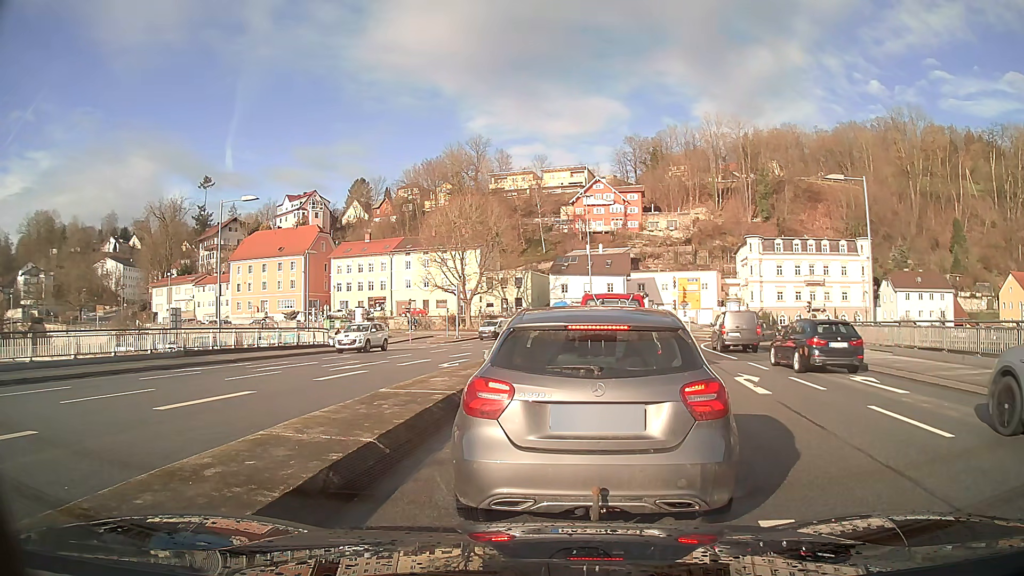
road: primary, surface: asphalt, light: Day
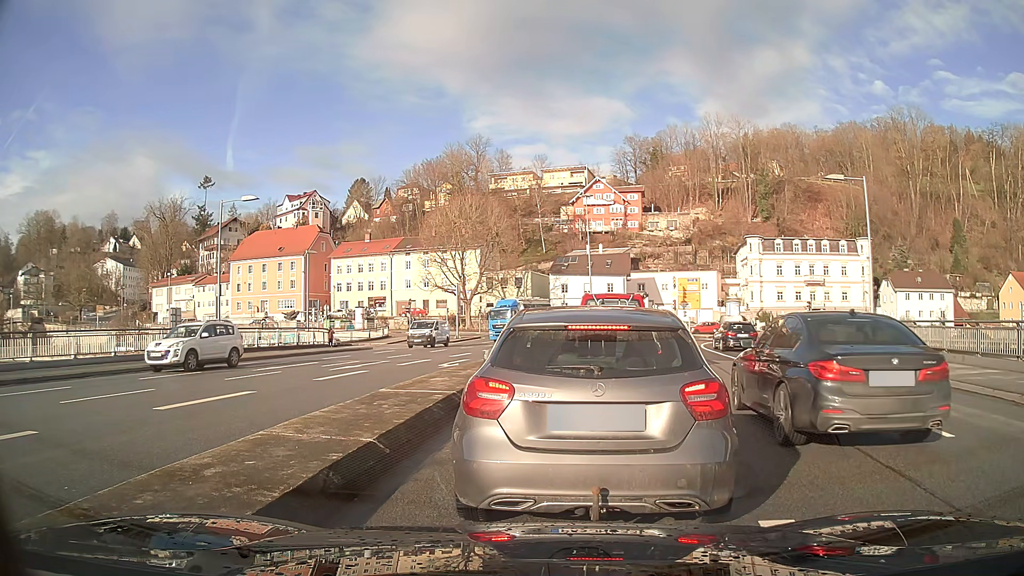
(0.0, 0.0) m; 0°
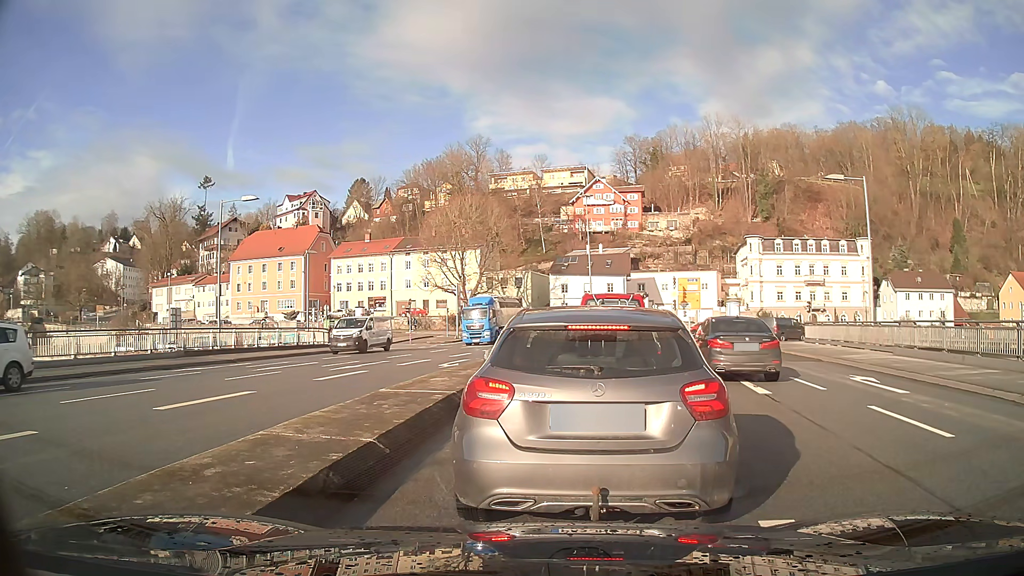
(0.0, 0.0) m; 0°
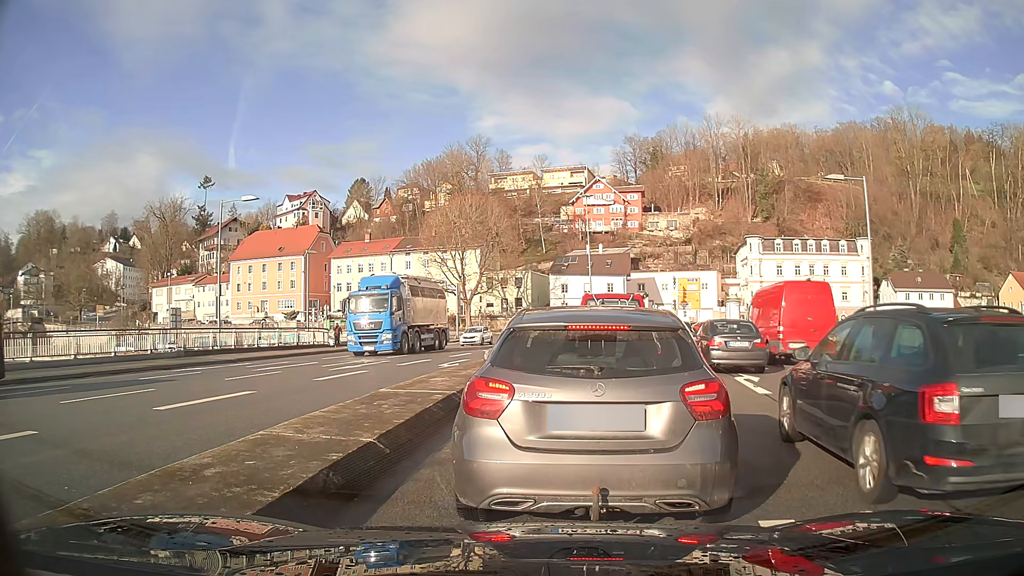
(0.0, 0.0) m; 0°
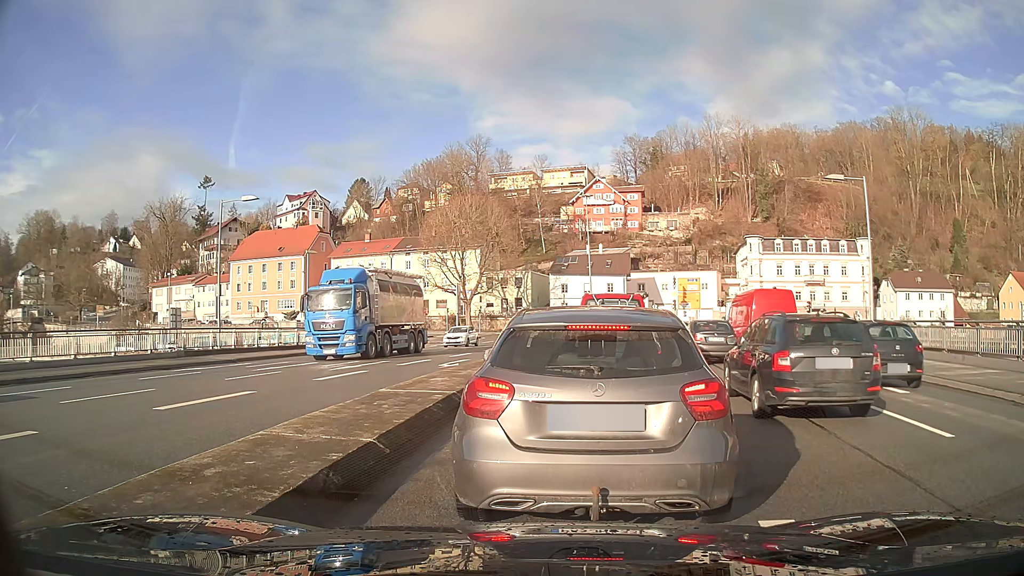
(0.0, 0.0) m; 0°
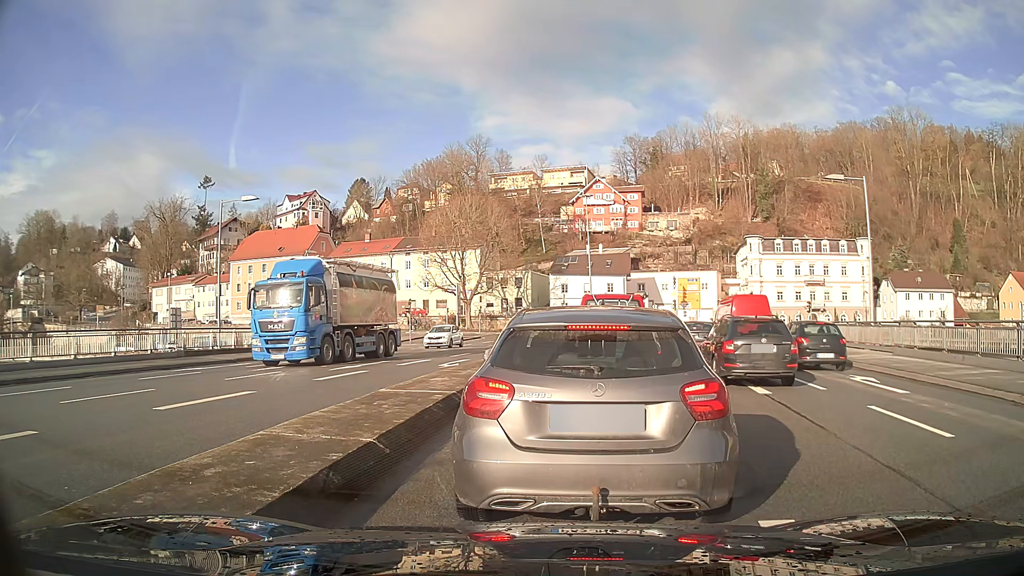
(0.0, 0.0) m; 0°
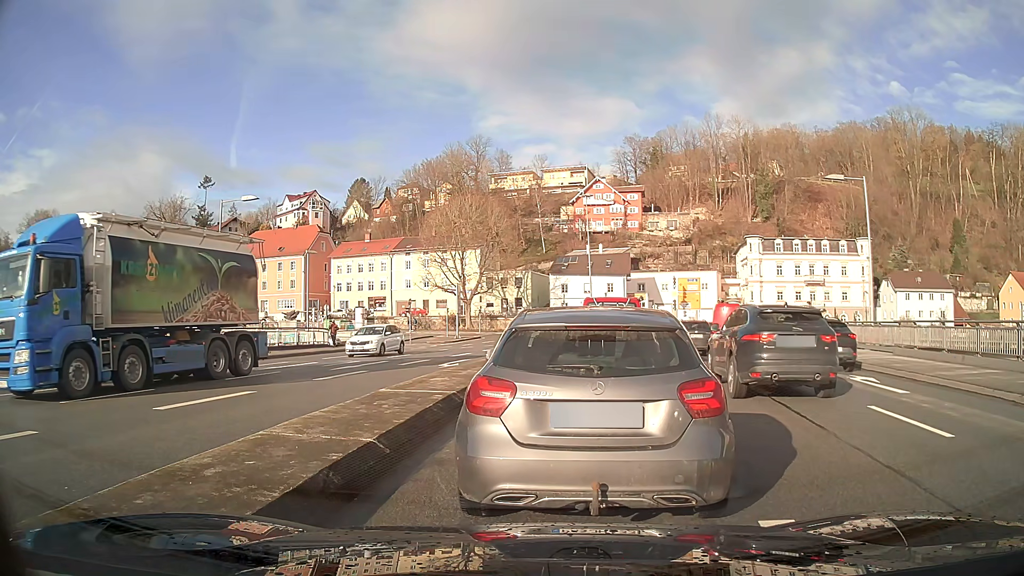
(0.0, 0.0) m; 0°
